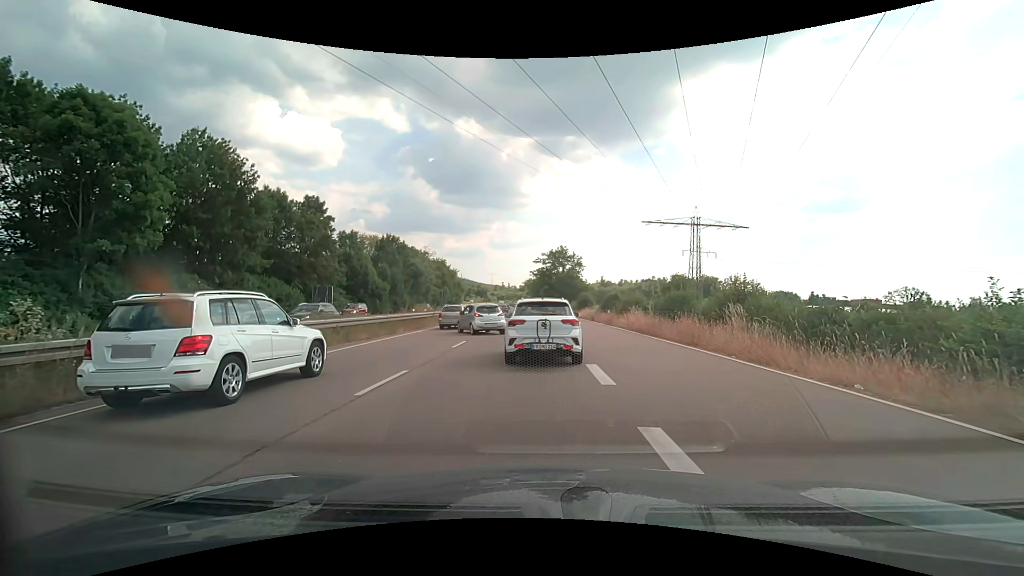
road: trunk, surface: asphalt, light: Day
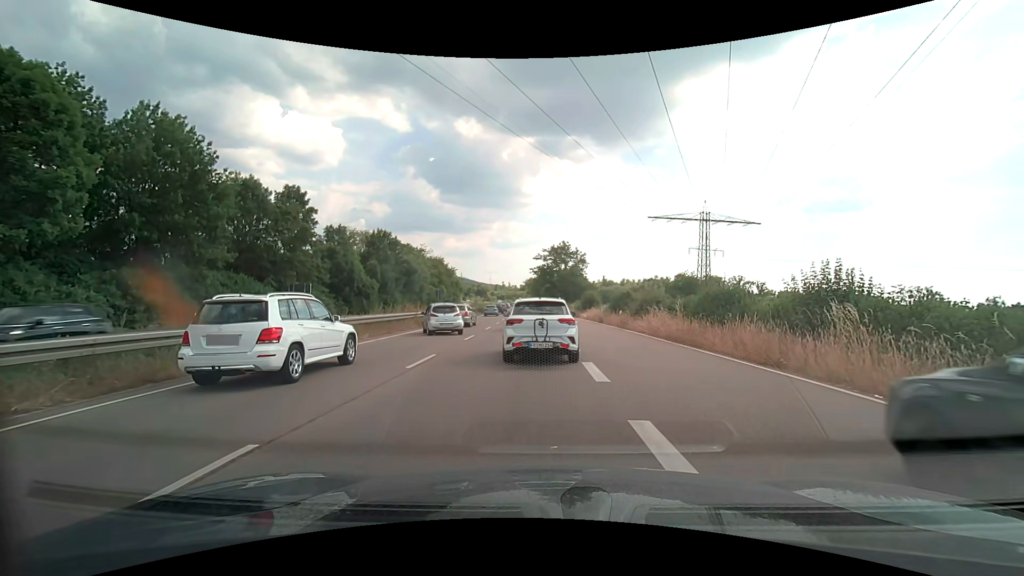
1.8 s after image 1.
(-0.1, +5.7) m; -1°
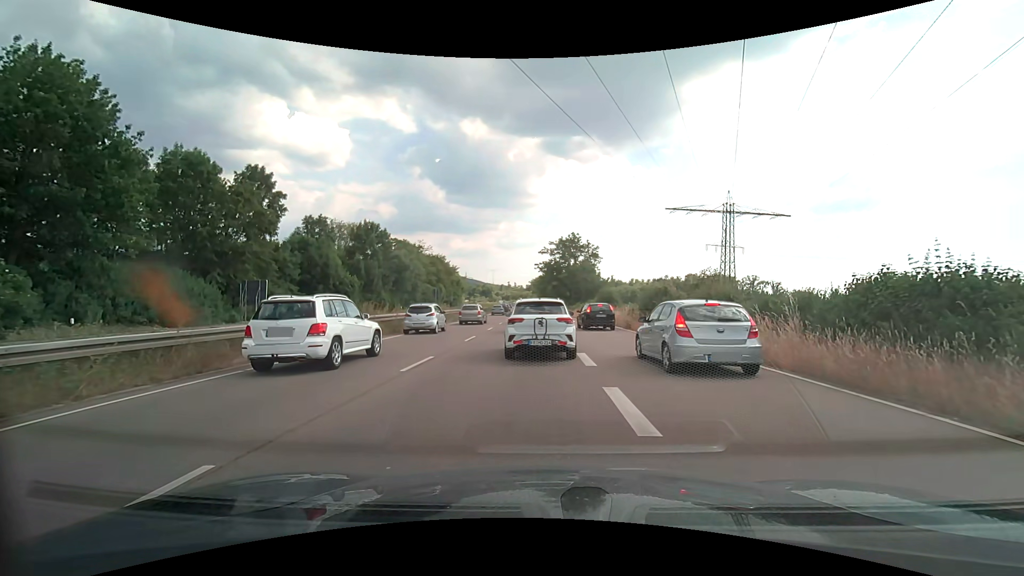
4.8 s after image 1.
(-0.1, +9.7) m; -1°
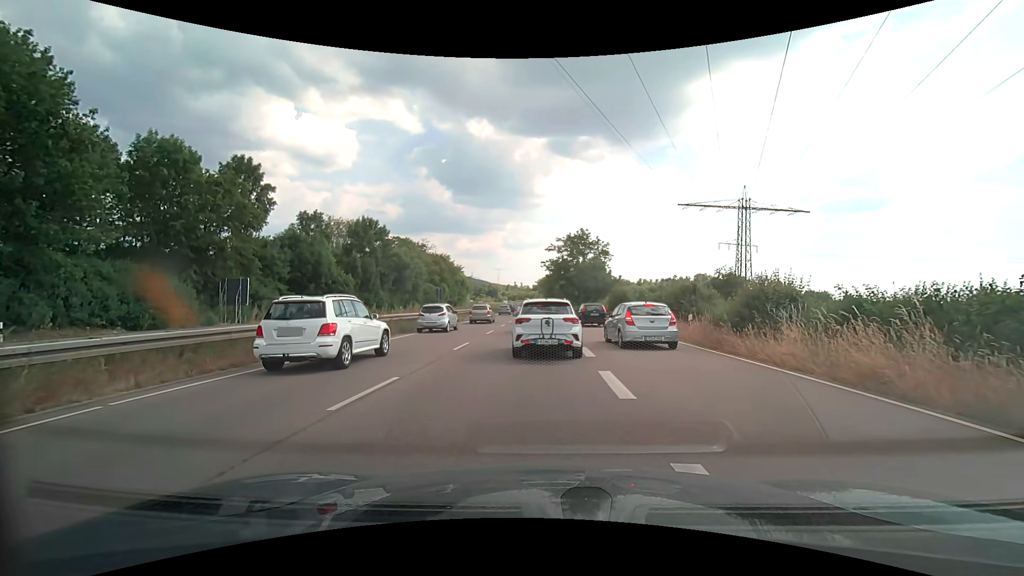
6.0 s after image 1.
(0.0, +3.9) m; -1°
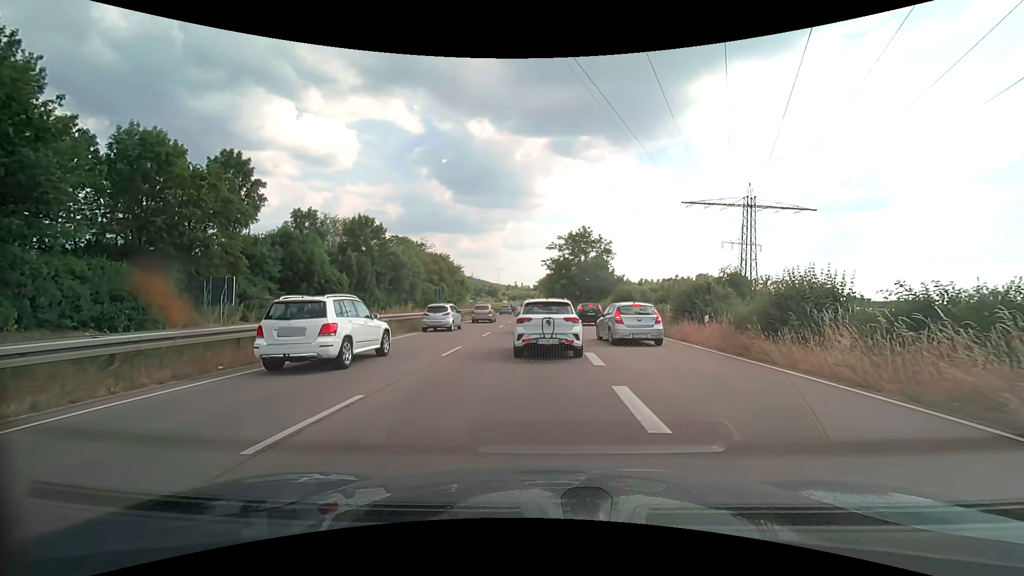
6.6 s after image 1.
(0.0, +1.9) m; 0°
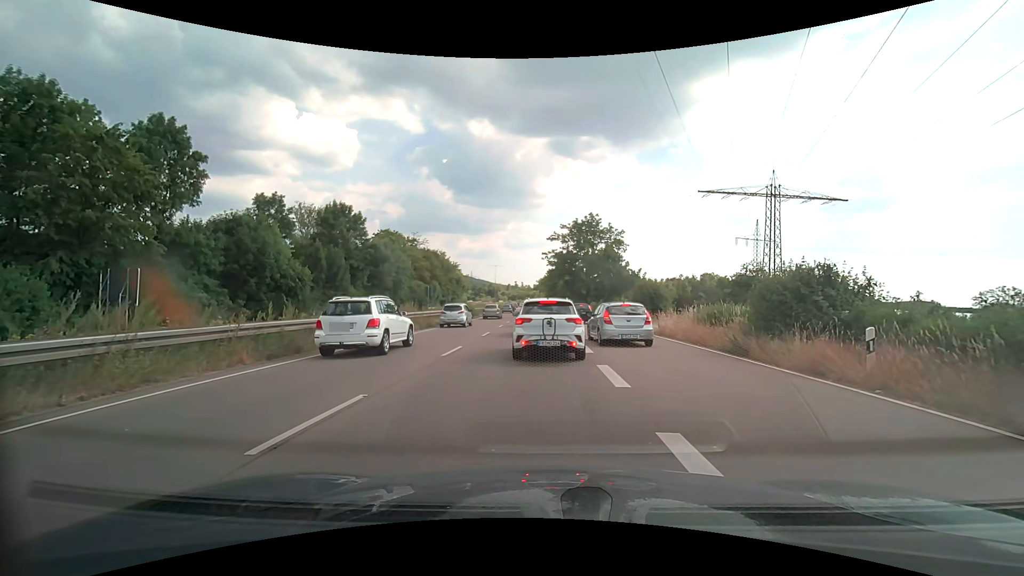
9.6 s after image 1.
(0.0, +9.0) m; 0°
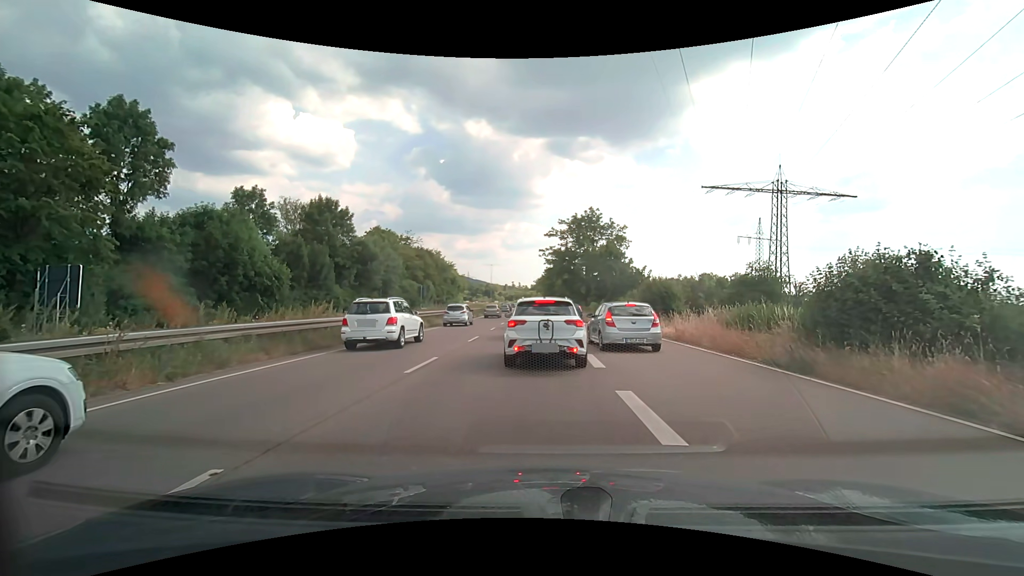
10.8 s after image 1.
(0.0, +3.4) m; 0°
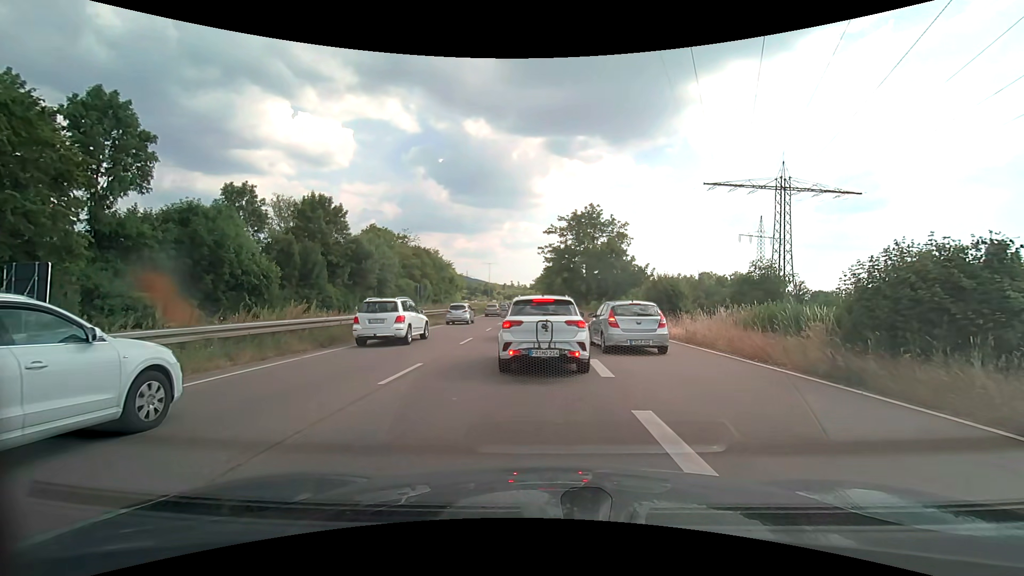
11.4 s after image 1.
(0.0, +1.5) m; +1°
